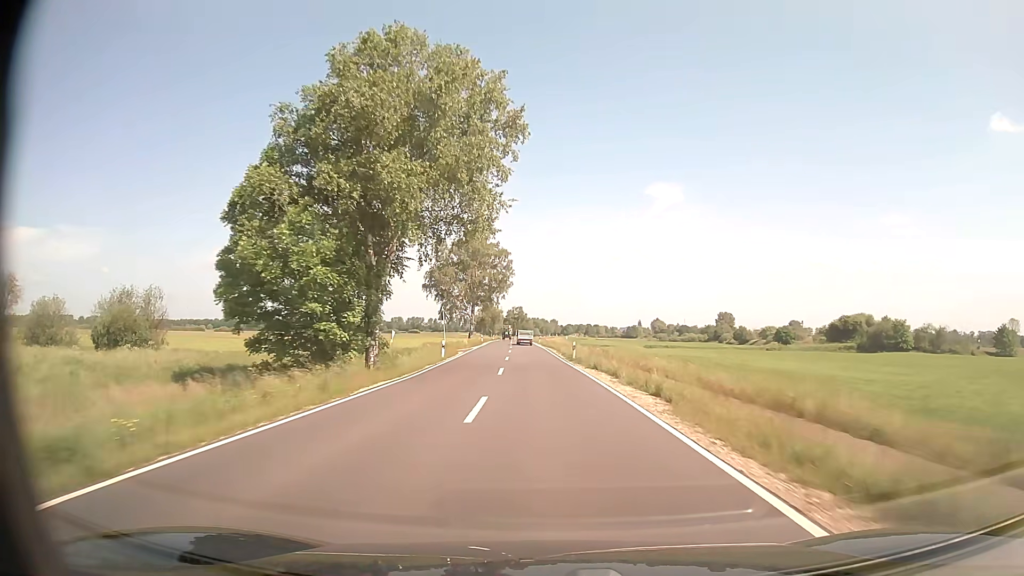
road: secondary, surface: asphalt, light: Day
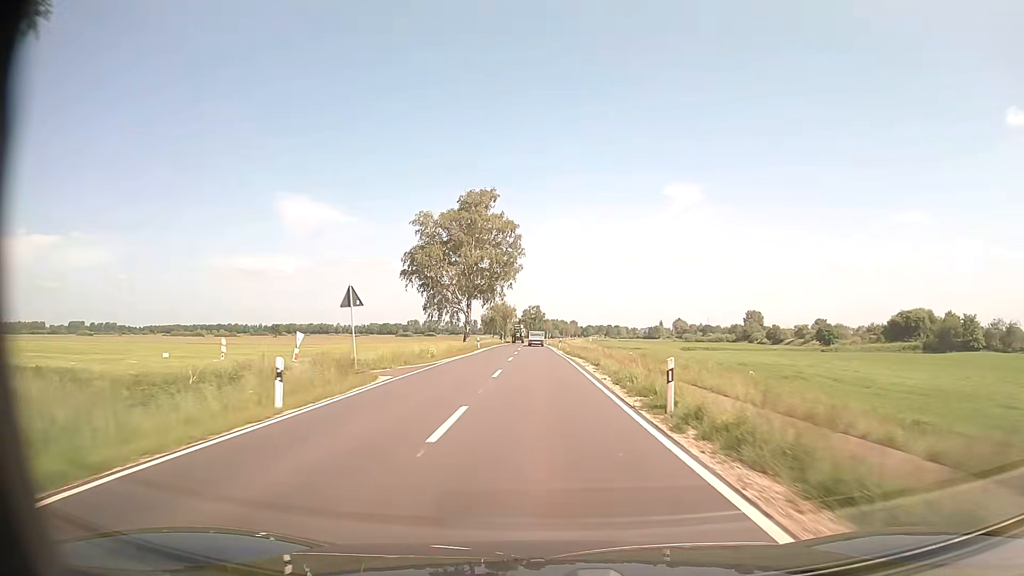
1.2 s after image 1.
(-0.4, +26.2) m; -2°
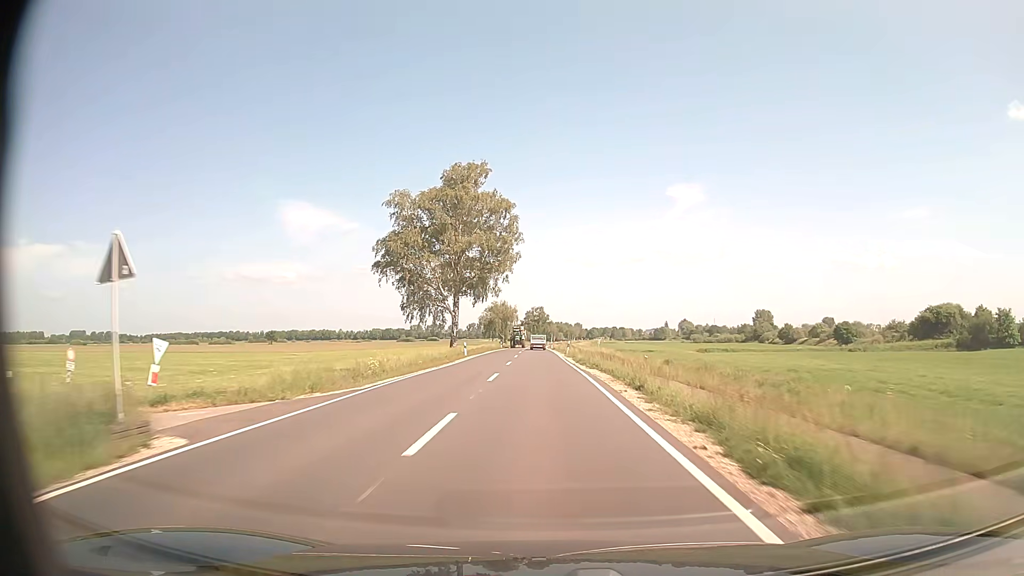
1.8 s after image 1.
(-0.1, +13.2) m; 0°
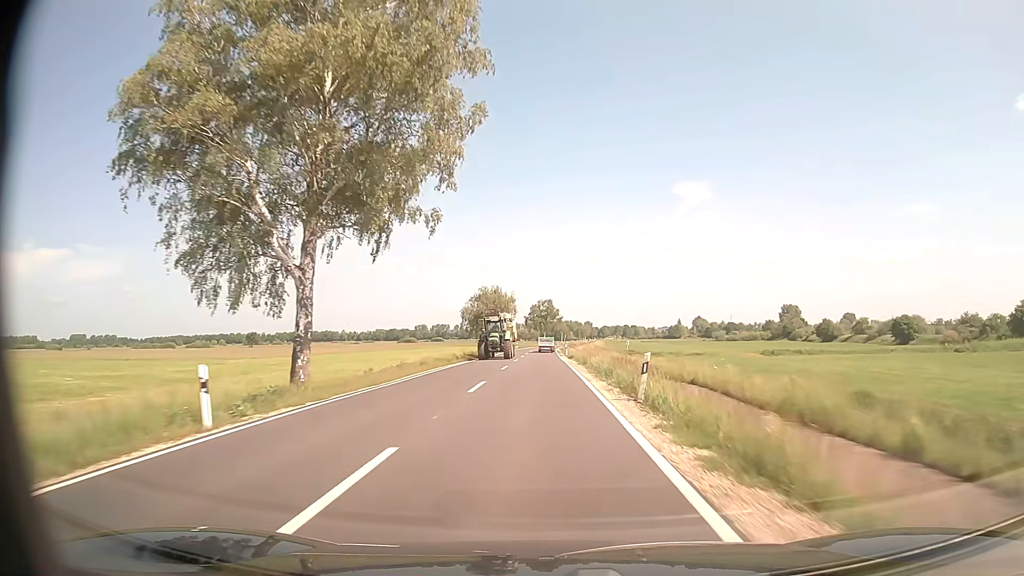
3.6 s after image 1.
(-0.4, +39.7) m; -1°
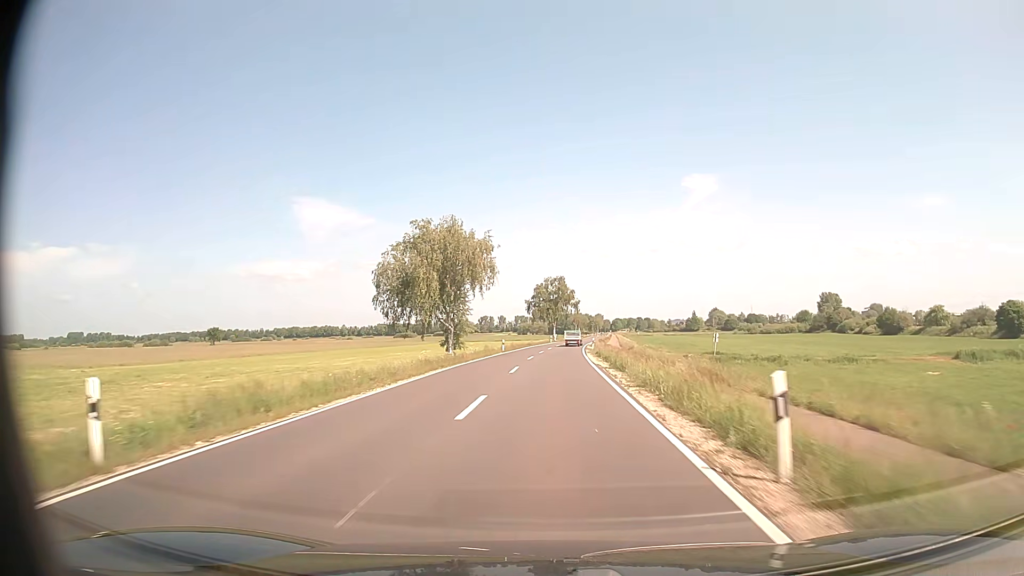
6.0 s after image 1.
(-0.5, +53.7) m; -1°
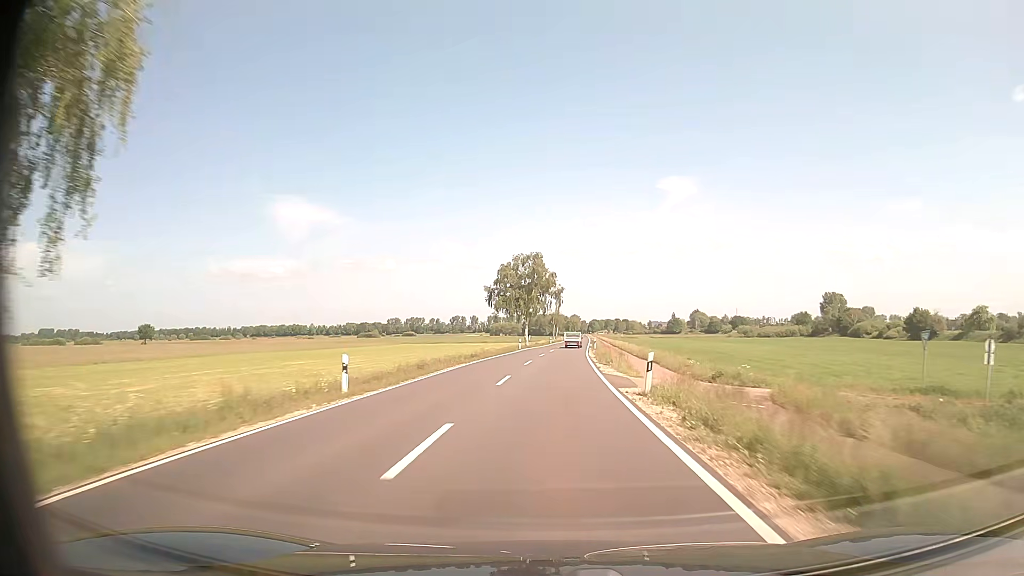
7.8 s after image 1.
(+0.7, +40.6) m; +2°
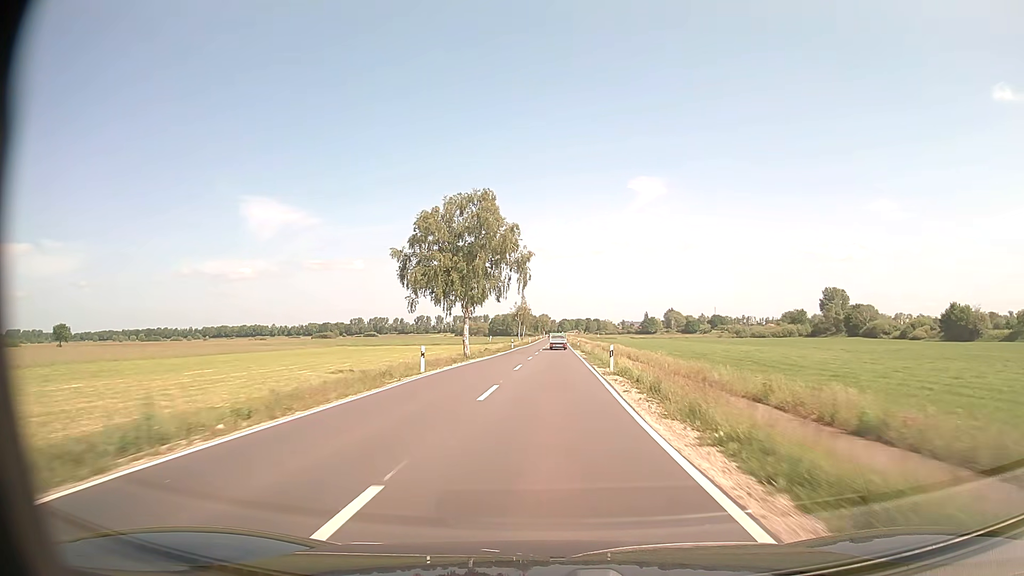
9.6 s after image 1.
(+0.8, +40.6) m; +3°
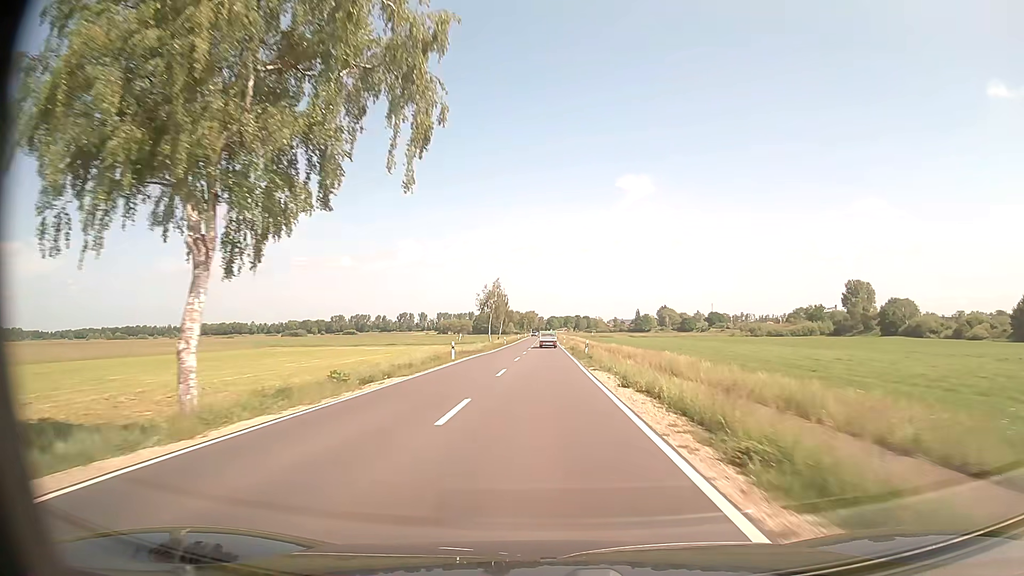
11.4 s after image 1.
(+0.6, +40.3) m; +1°
(0, +10) (0, +20) (0, +30) (0, +40) (0, +50) (0, +60) (0, +70) (0, +80) (0, +90) (0, +100) m
